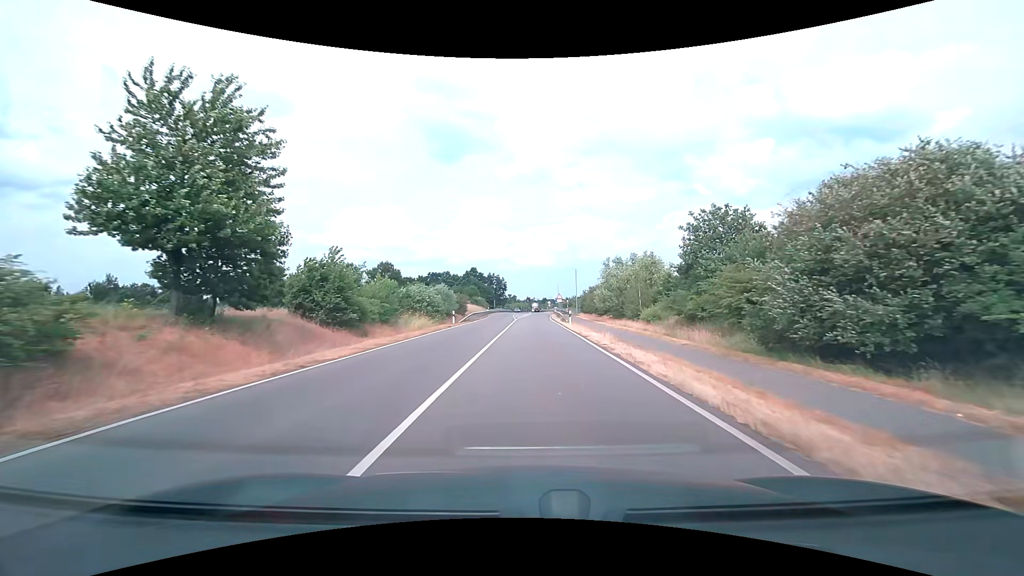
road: secondary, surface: asphalt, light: Day
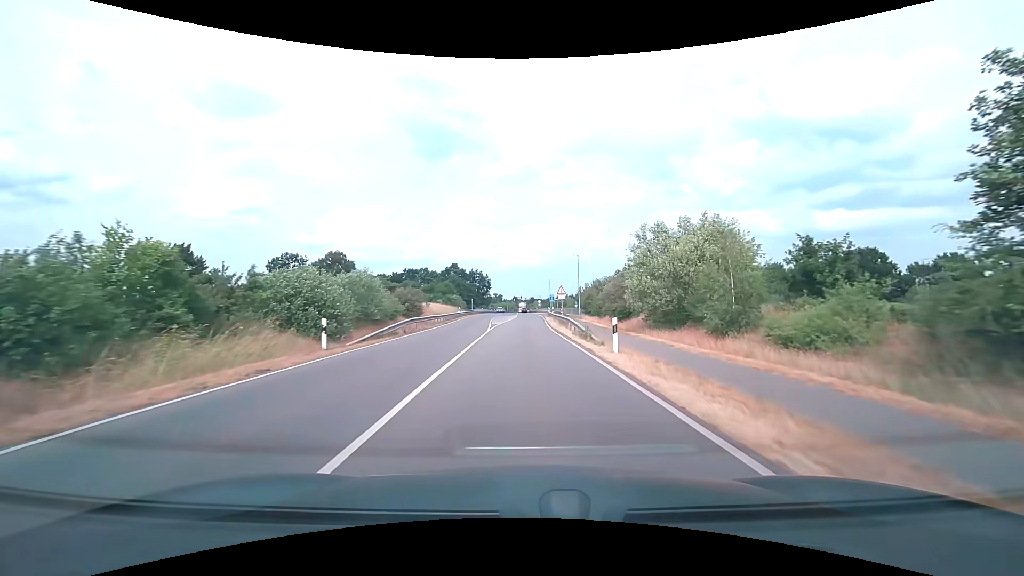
(+0.3, +22.6) m; +1°
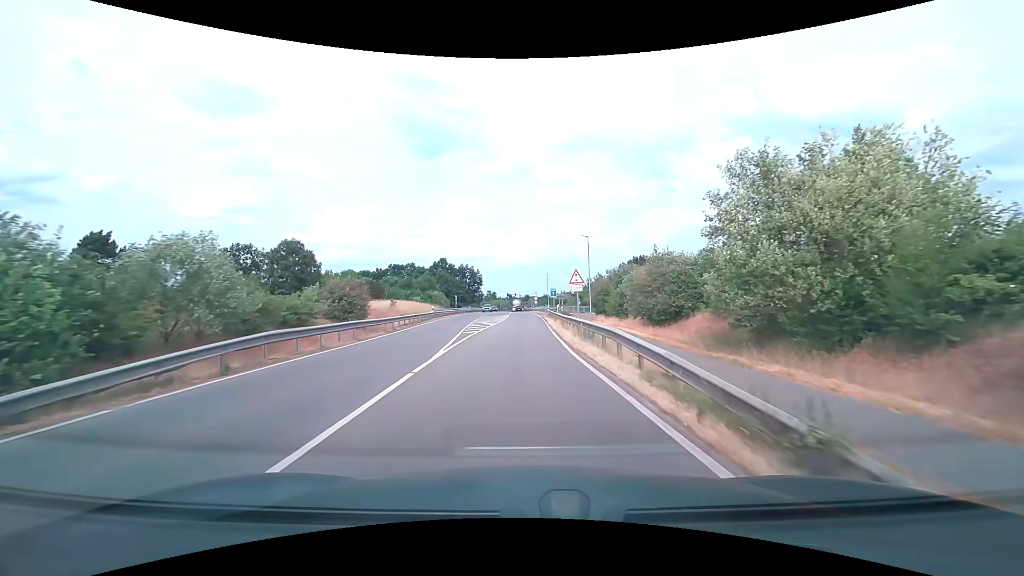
(+0.1, +15.2) m; +1°
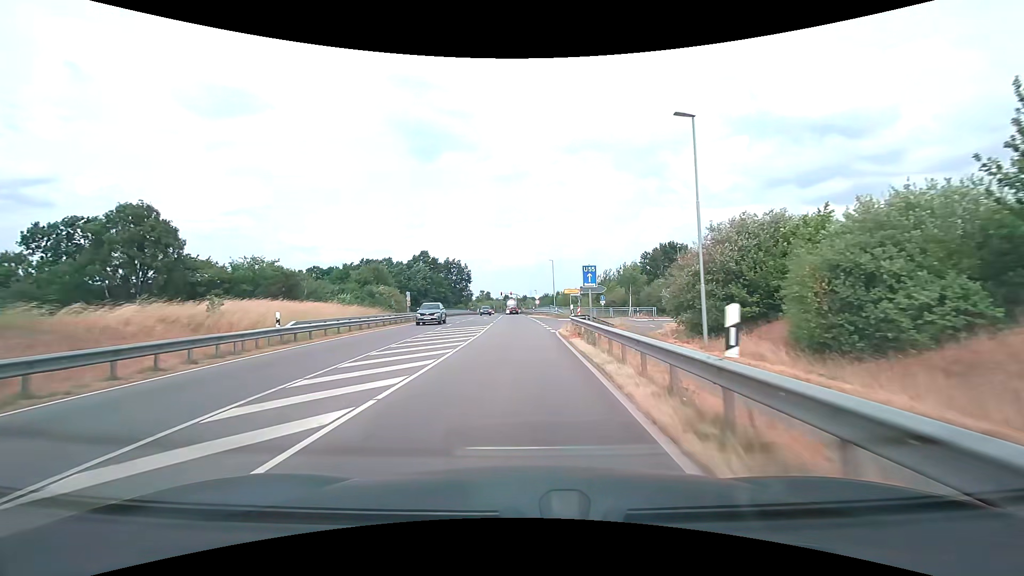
(+0.1, +30.5) m; 0°
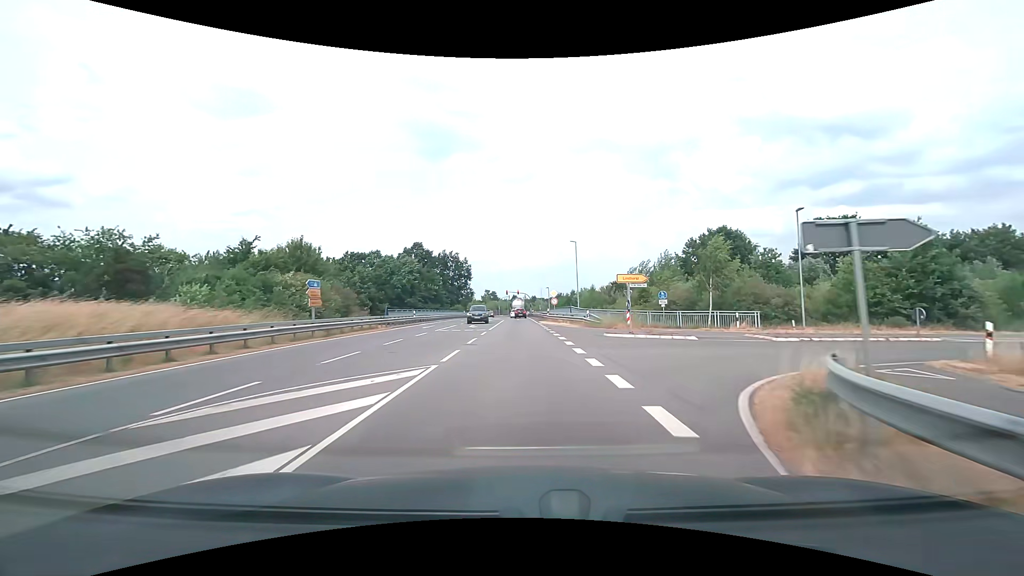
(-0.2, +22.9) m; -1°
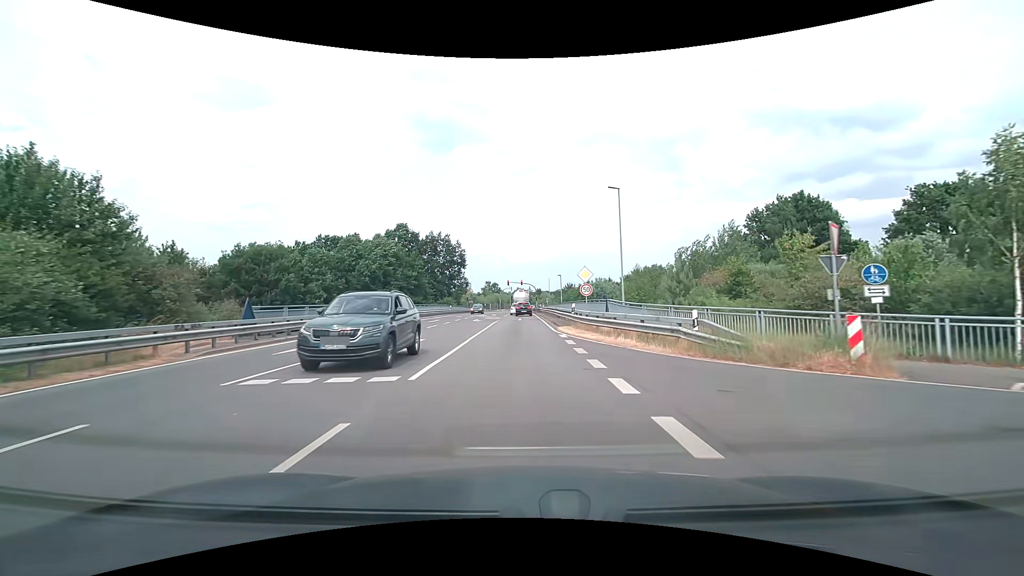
(-0.1, +21.5) m; 0°
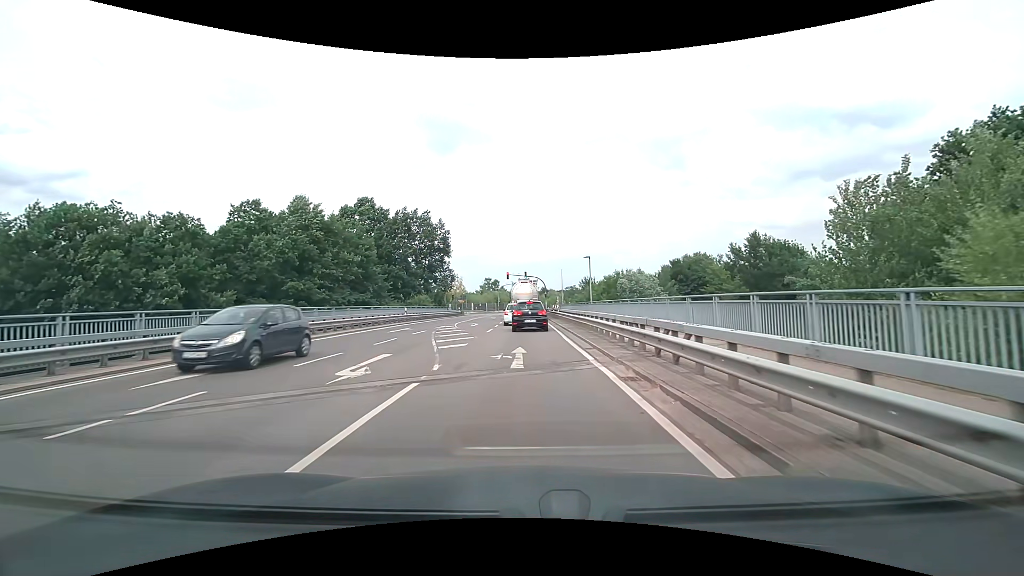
(-0.2, +28.5) m; 0°
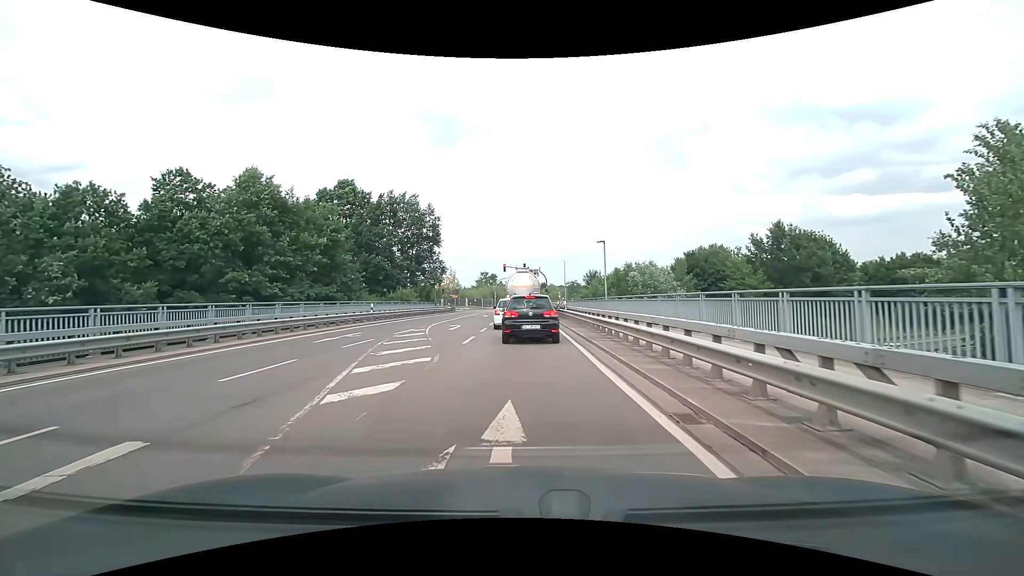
(0.0, +8.6) m; -1°
(0, +10) (0, +20) (0, +30) (0, +40) (0, +50) (0, +60) (+1, +70) (+1, +80) (+2, +90) (+4, +100) m
